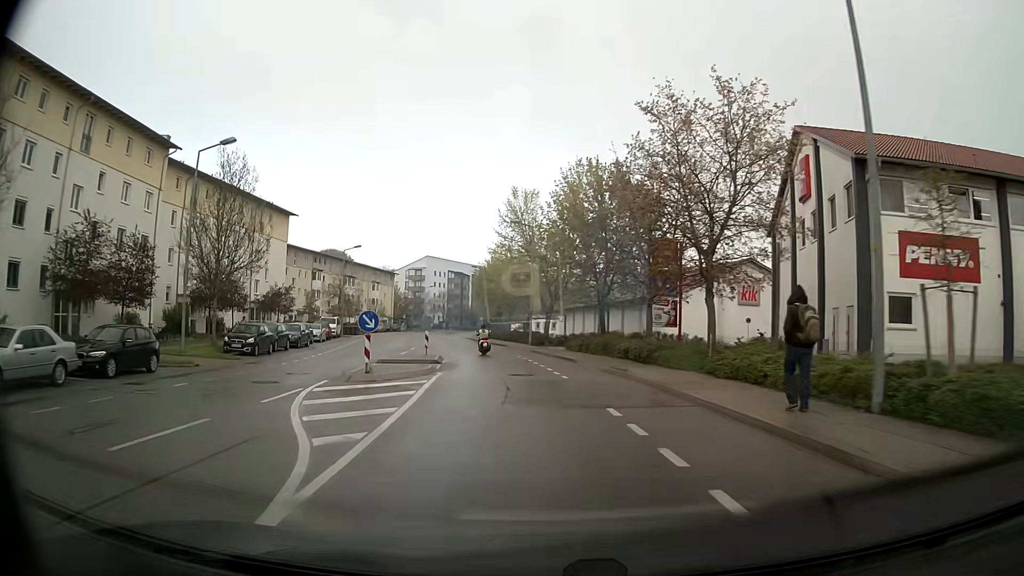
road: tertiary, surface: asphalt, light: Day
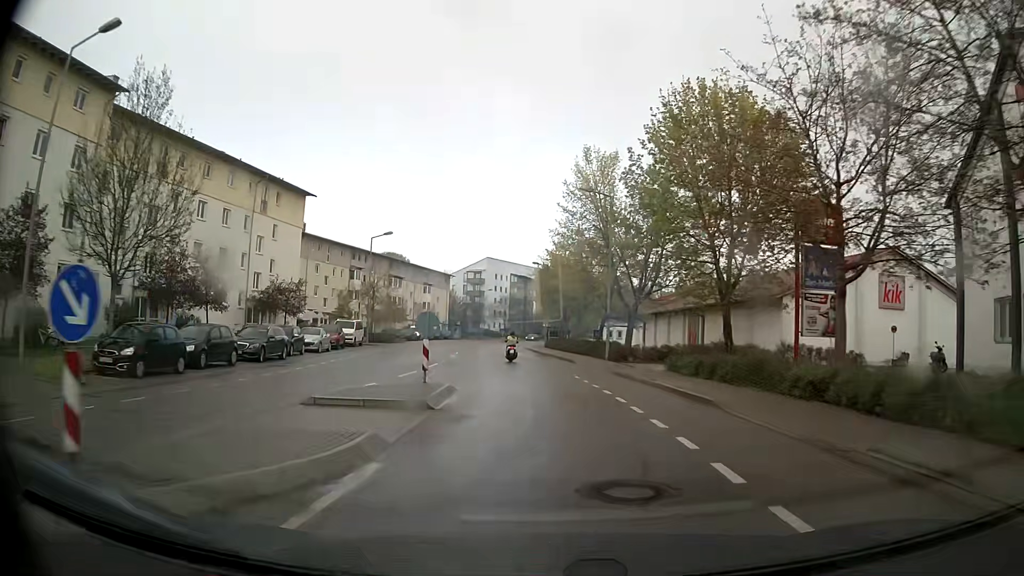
(-0.8, +14.3) m; -6°
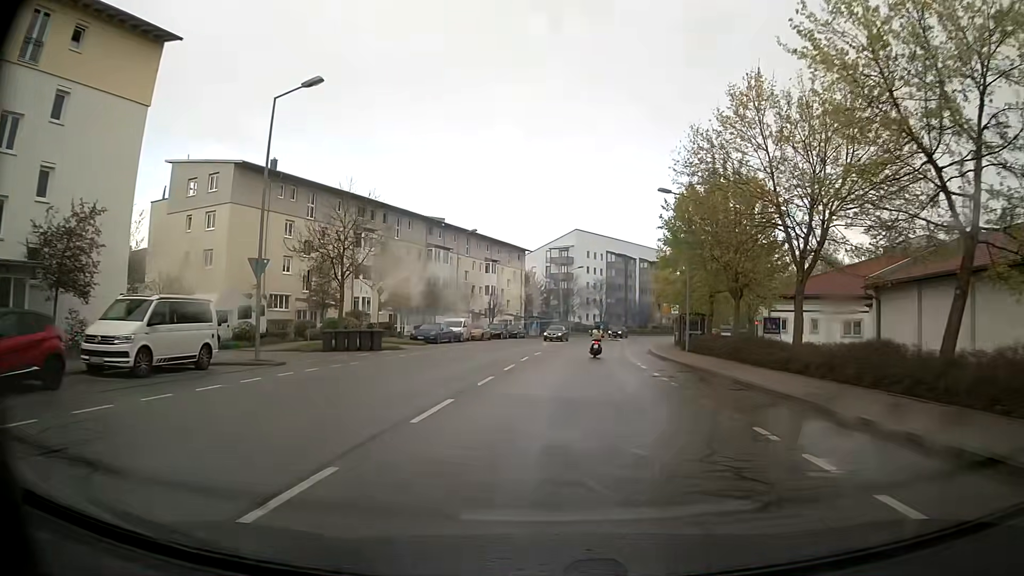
(-2.4, +36.0) m; -7°
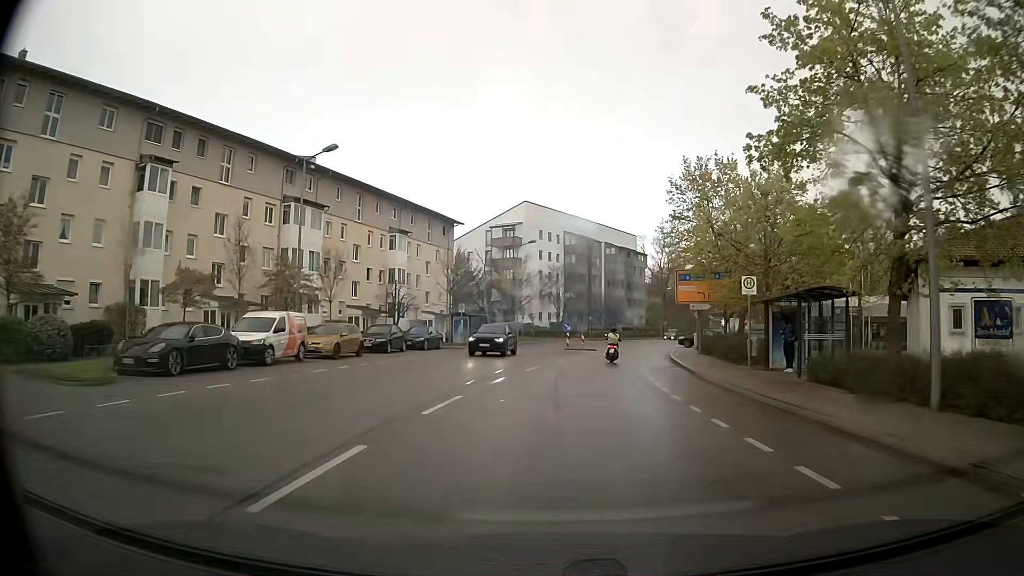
(+1.0, +28.8) m; +5°
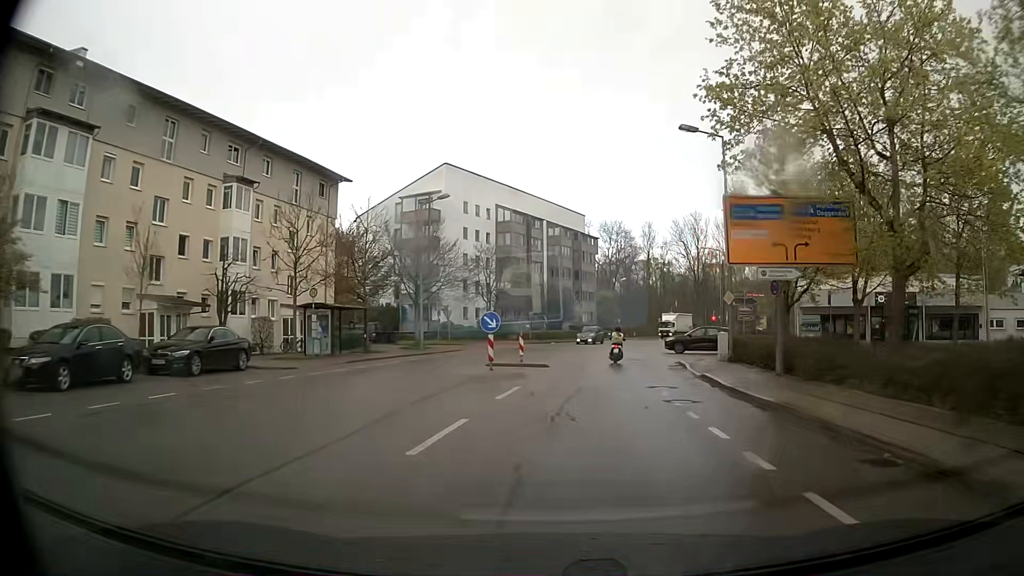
(+0.7, +21.4) m; +5°
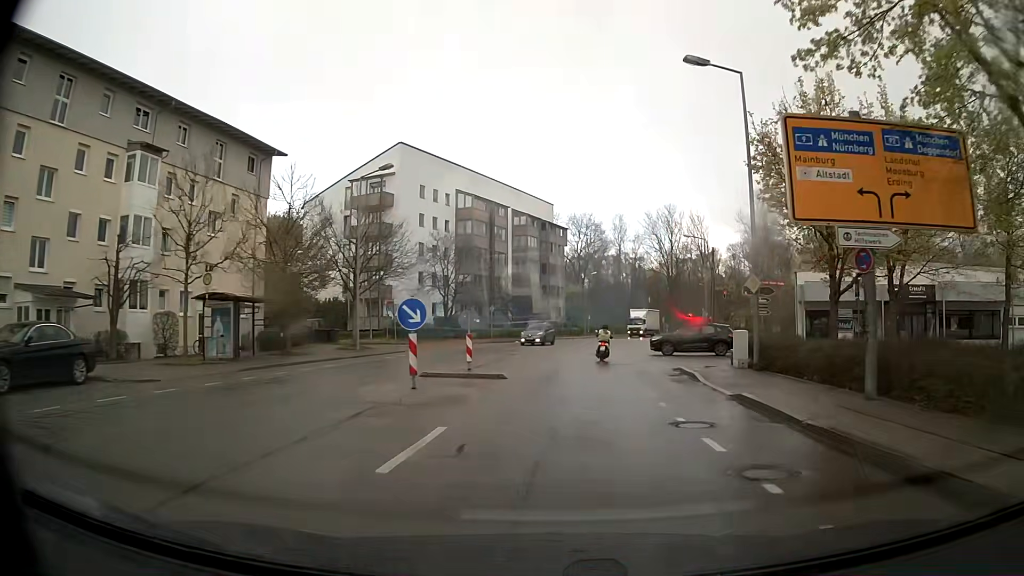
(+0.1, +7.1) m; +2°
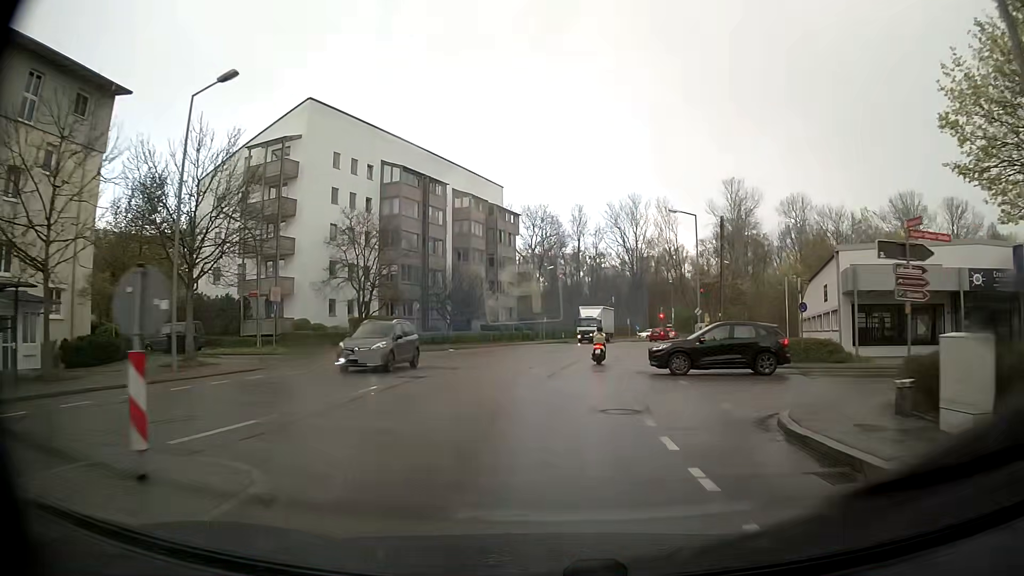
(+0.8, +13.9) m; +5°
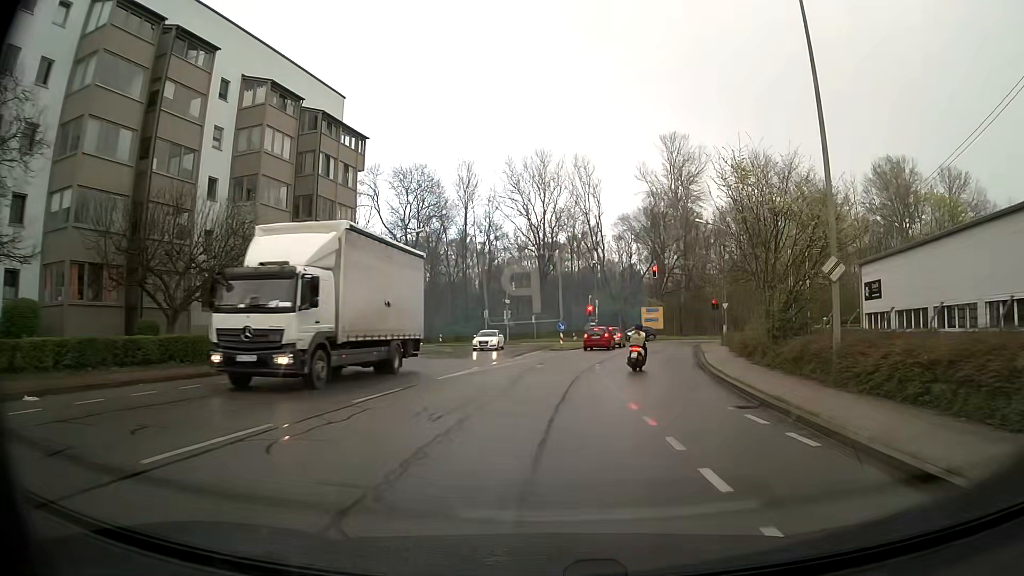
(+1.7, +32.1) m; +9°
(0, +10) (+2, +20) (+4, +30) (+6, +39) (+9, +49) (+12, +59) (+18, +66) (+28, +67) (+38, +66) (+48, +65) m
